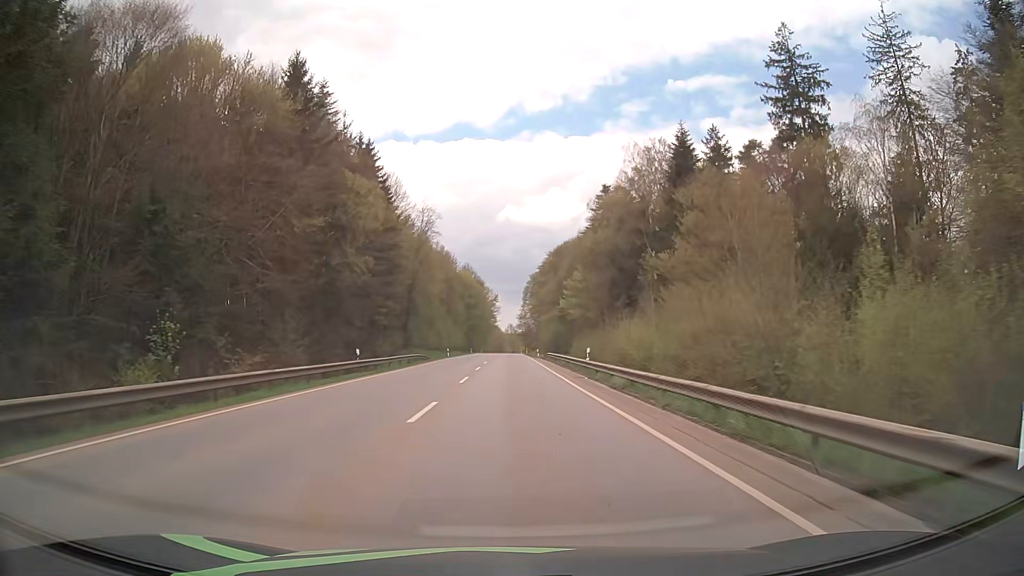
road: secondary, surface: asphalt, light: Day
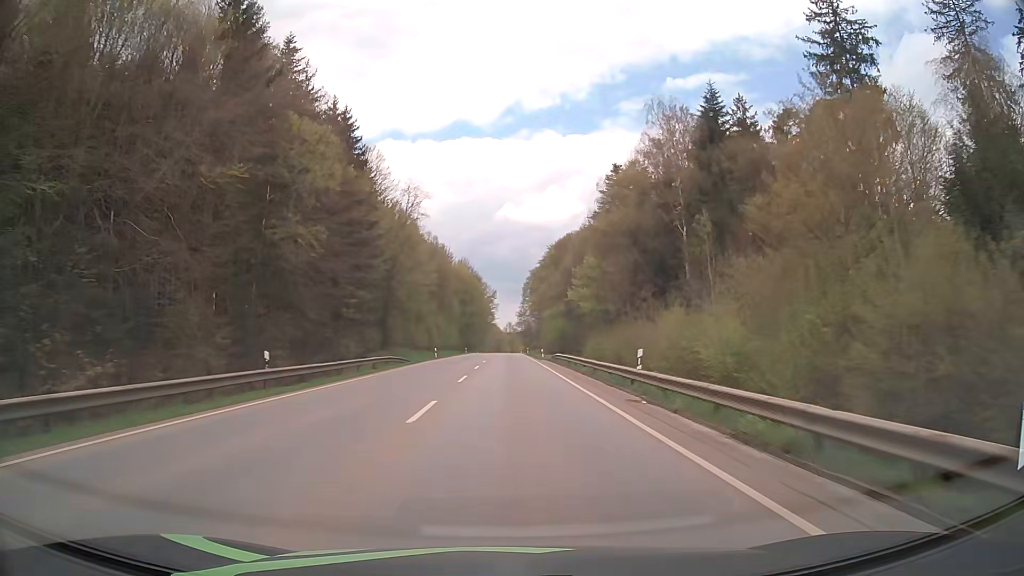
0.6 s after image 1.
(0.0, +12.2) m; 0°
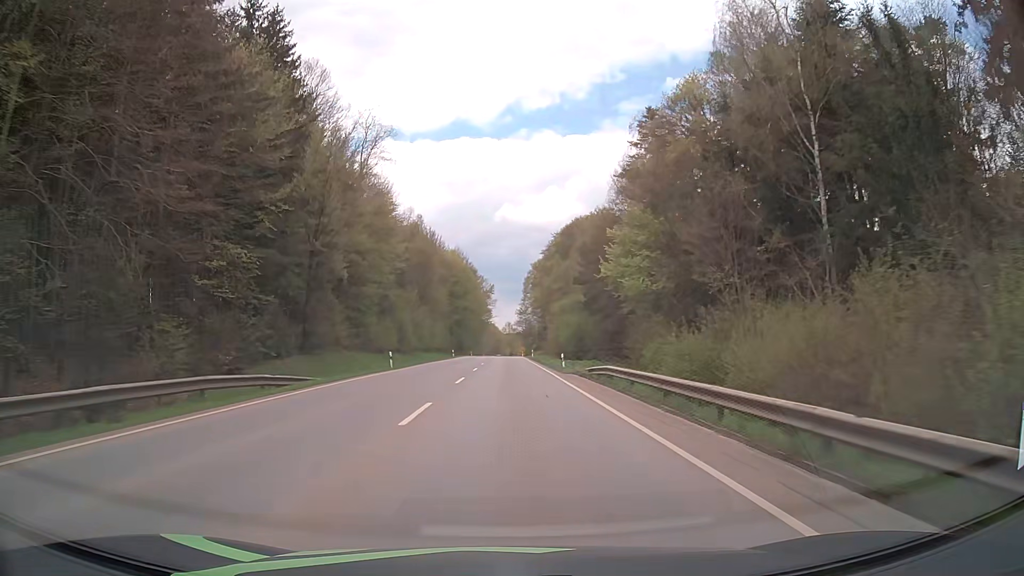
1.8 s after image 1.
(+0.1, +24.6) m; 0°
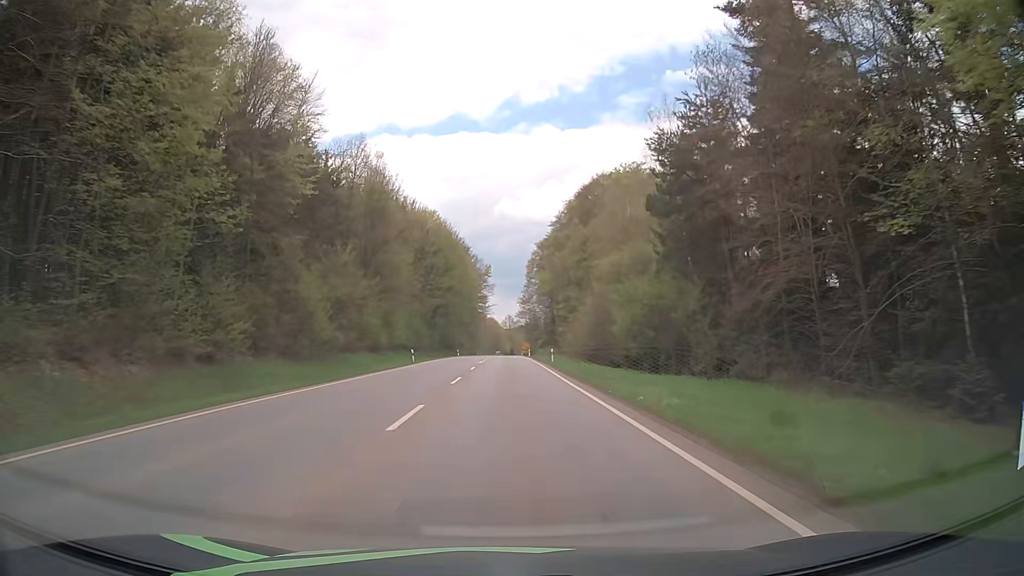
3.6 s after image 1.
(-0.1, +37.2) m; 0°
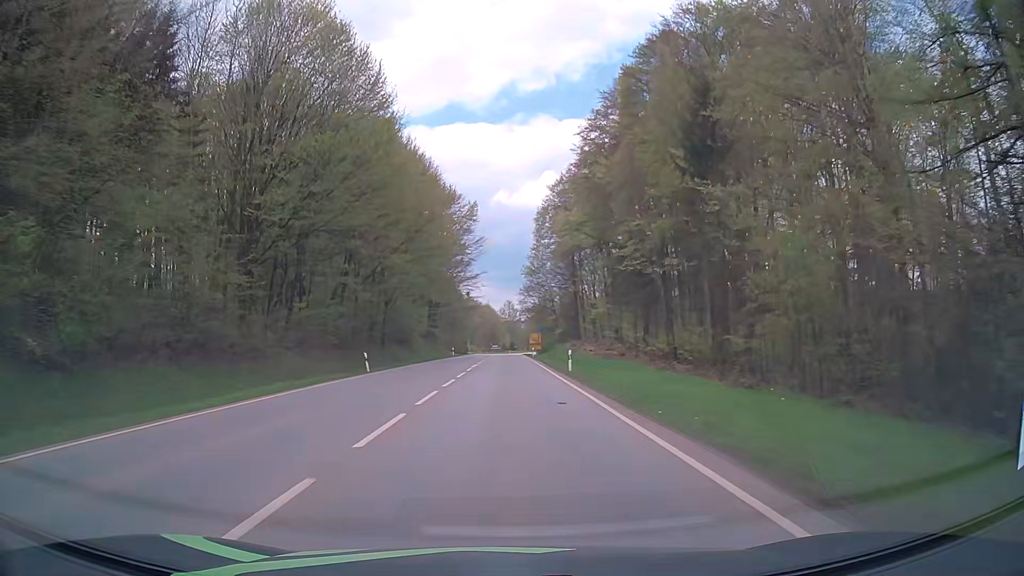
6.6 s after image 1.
(-0.2, +62.1) m; 0°
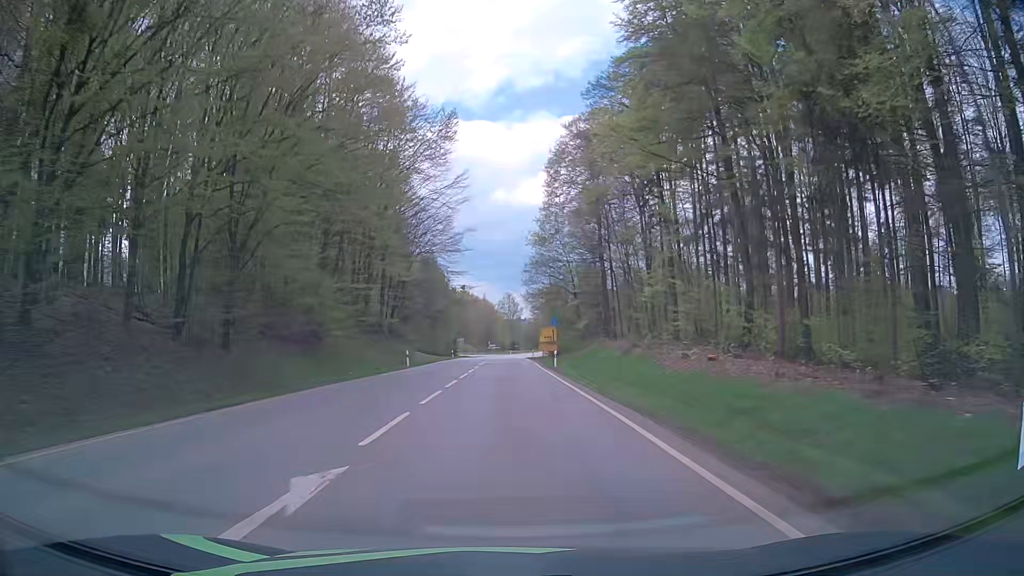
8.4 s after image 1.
(-0.1, +35.8) m; -1°
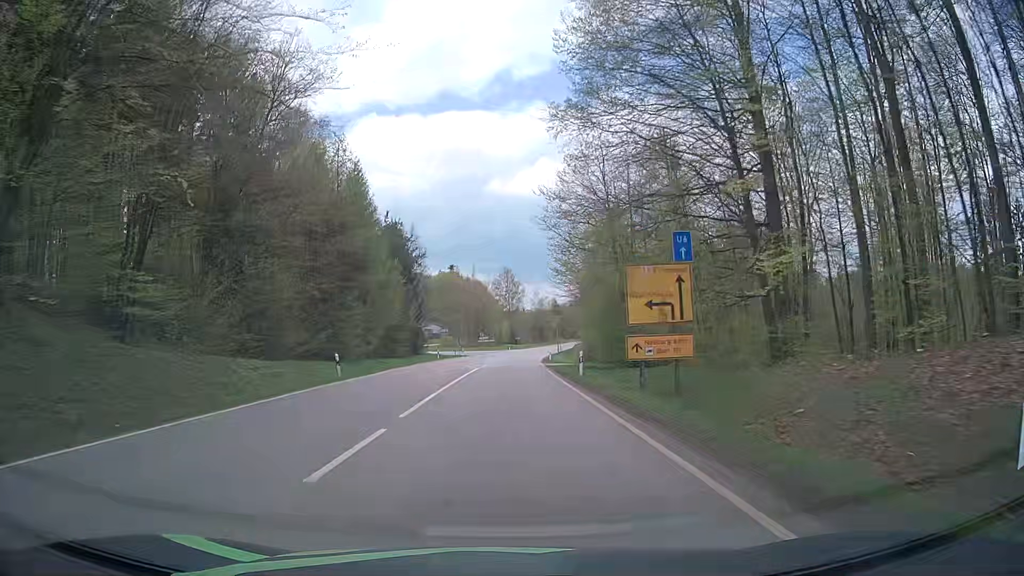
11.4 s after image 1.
(+0.6, +56.5) m; 0°
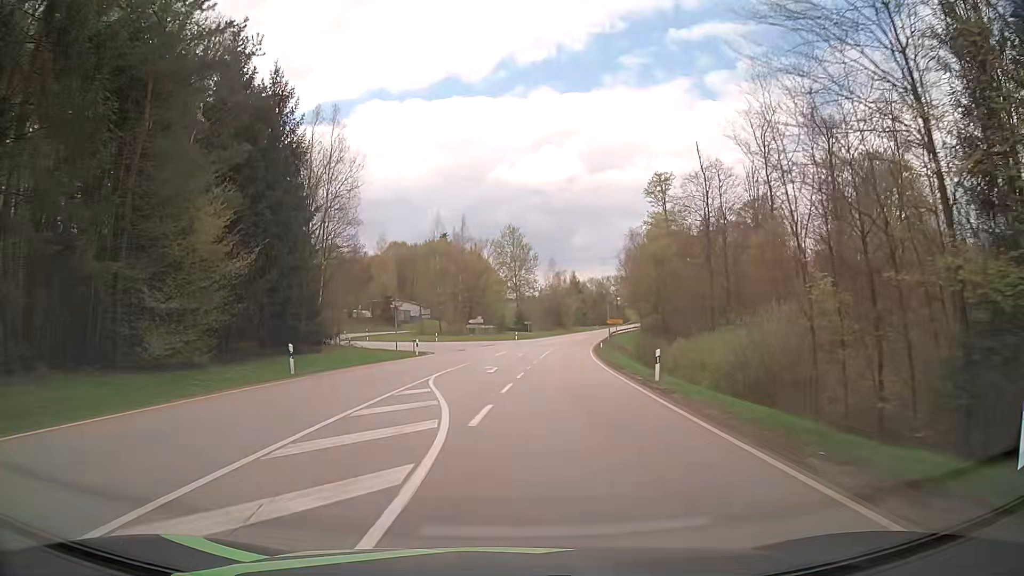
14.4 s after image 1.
(-0.1, +50.4) m; 0°
(0, +10) (0, +20) (0, +30) (+1, +40) (+1, +50) (0, +60) (-4, +69) (-11, +76) (-19, +82) (-25, +90) m
